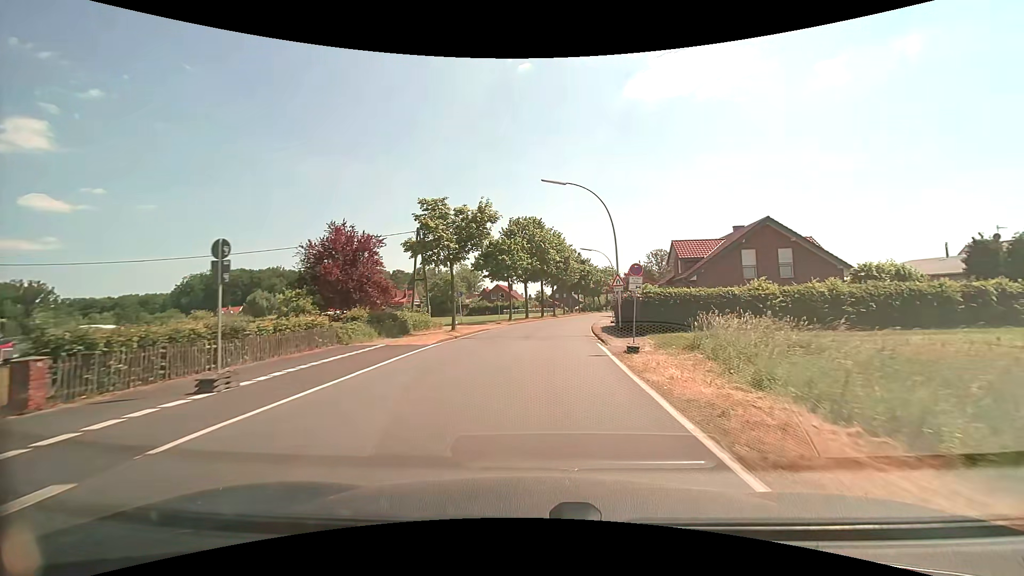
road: secondary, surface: asphalt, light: Day
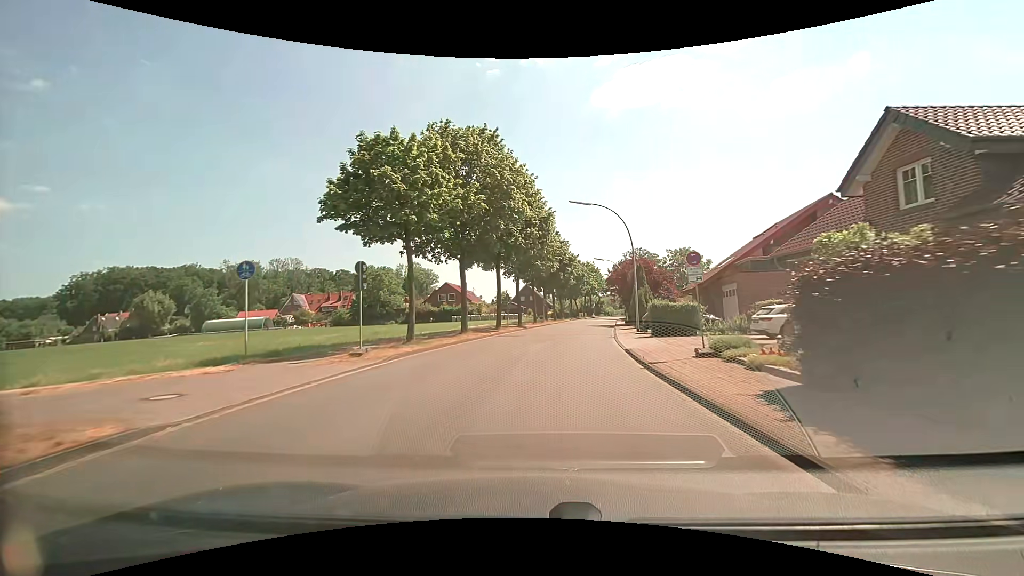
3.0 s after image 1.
(+0.9, +29.4) m; +4°
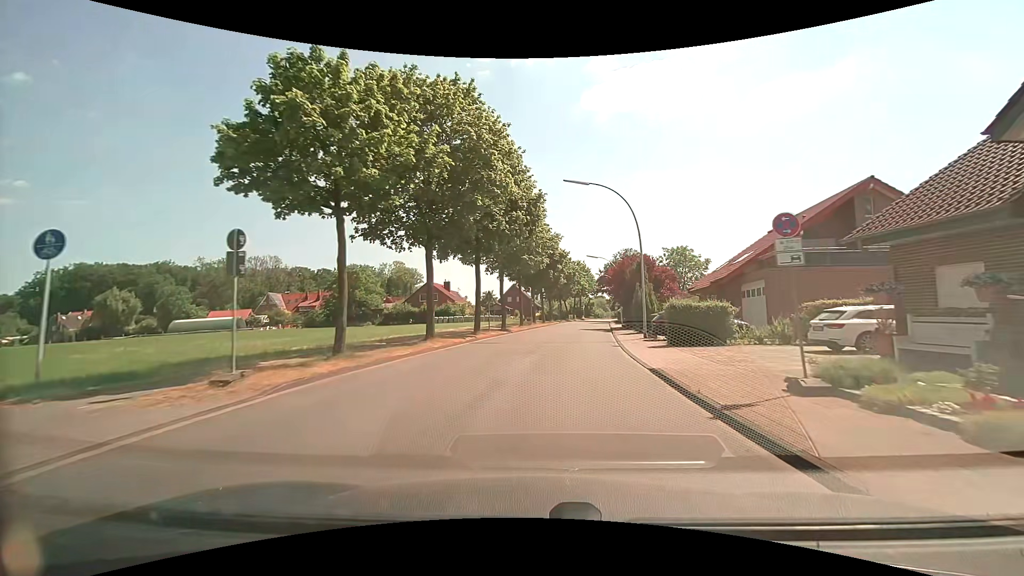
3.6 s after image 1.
(0.0, +5.8) m; +1°
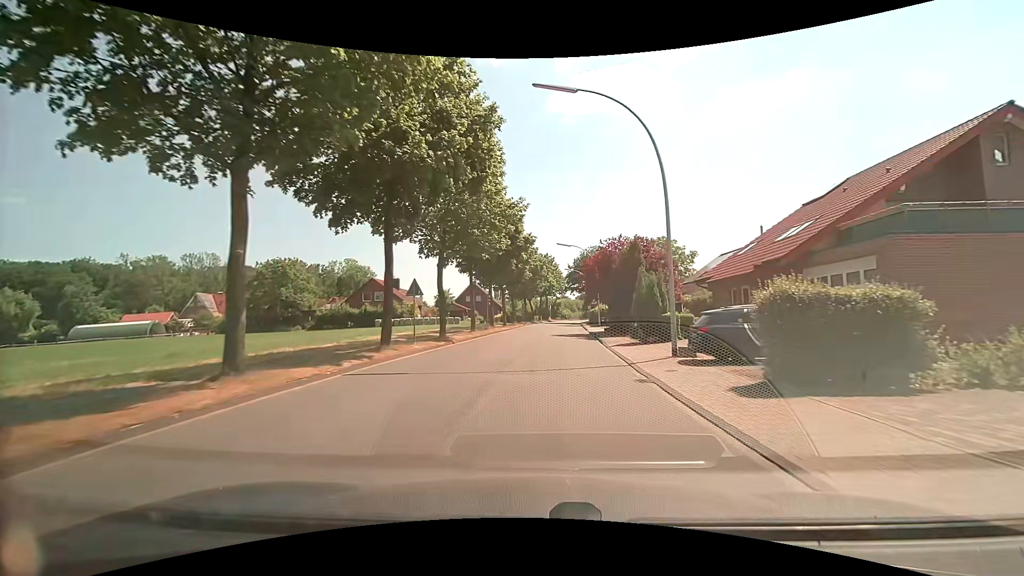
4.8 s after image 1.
(+0.5, +11.9) m; +4°
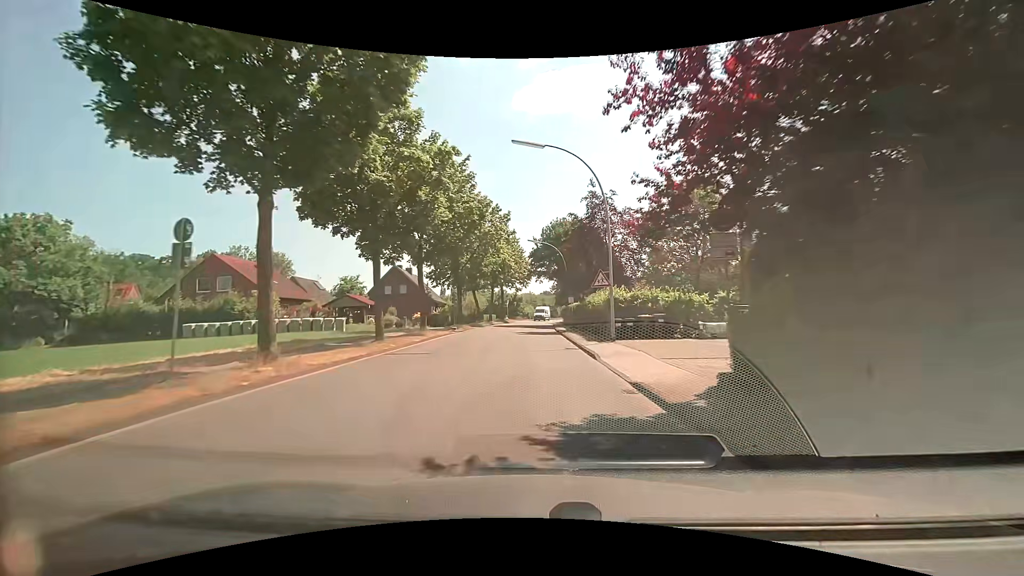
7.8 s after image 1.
(+1.7, +30.7) m; +5°
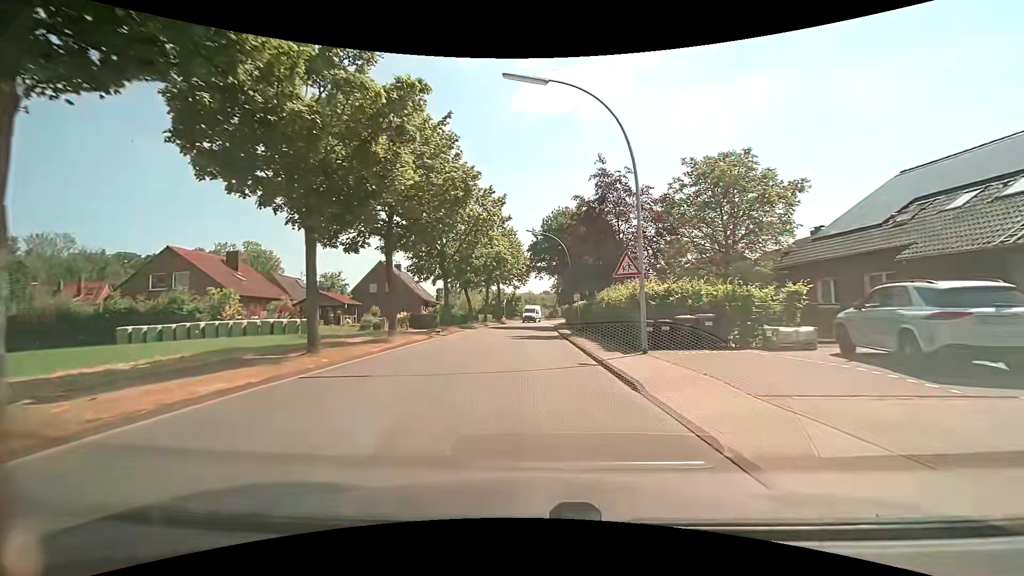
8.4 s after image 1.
(0.0, +6.0) m; 0°
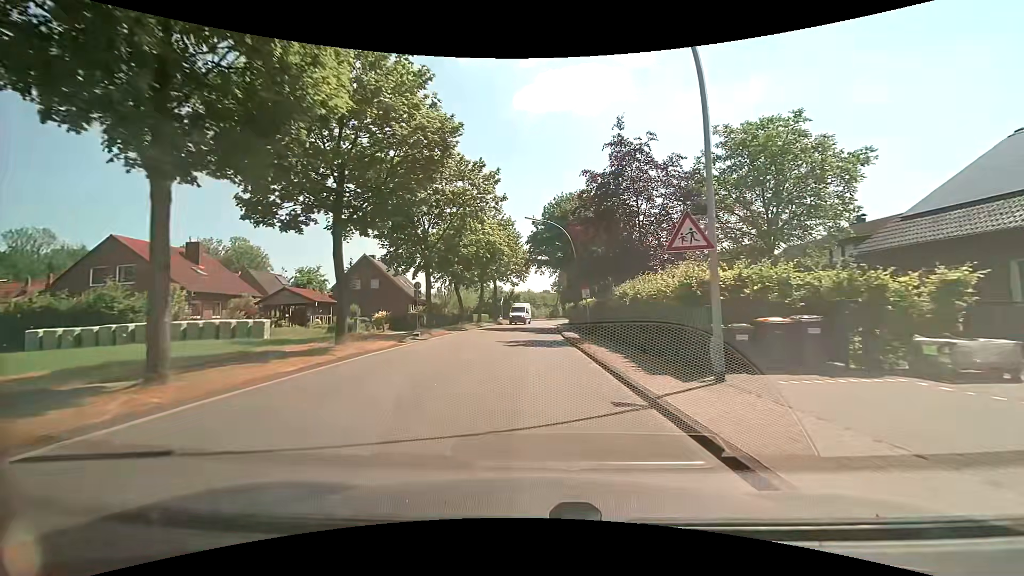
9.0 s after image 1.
(0.0, +6.0) m; 0°
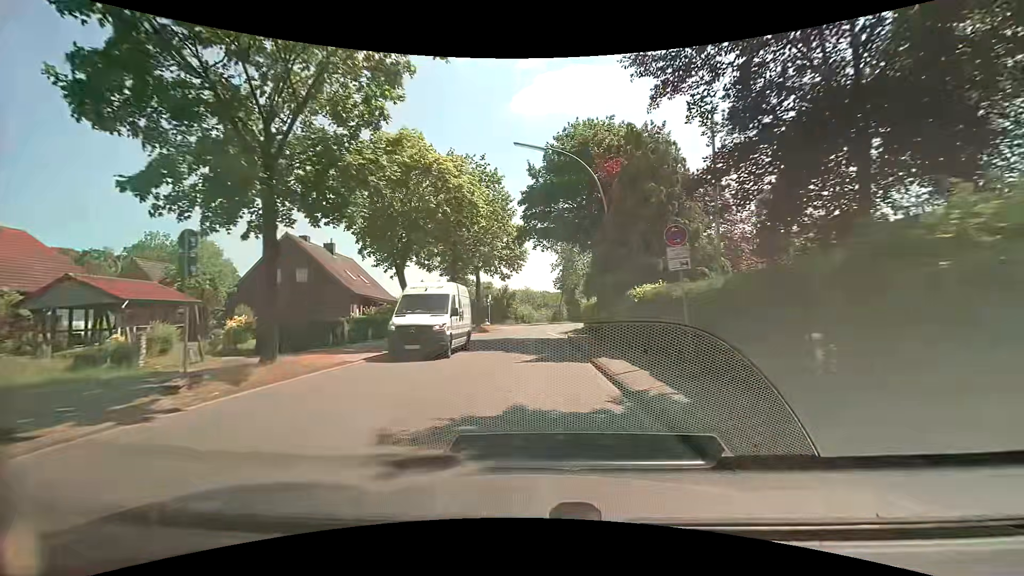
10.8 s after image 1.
(0.0, +17.8) m; 0°
(0, +10) (0, +20) (0, +30) (+1, +40) (+2, +50) (+3, +60) (+6, +70) (+8, +79) (+12, +89) (+15, +98) m
